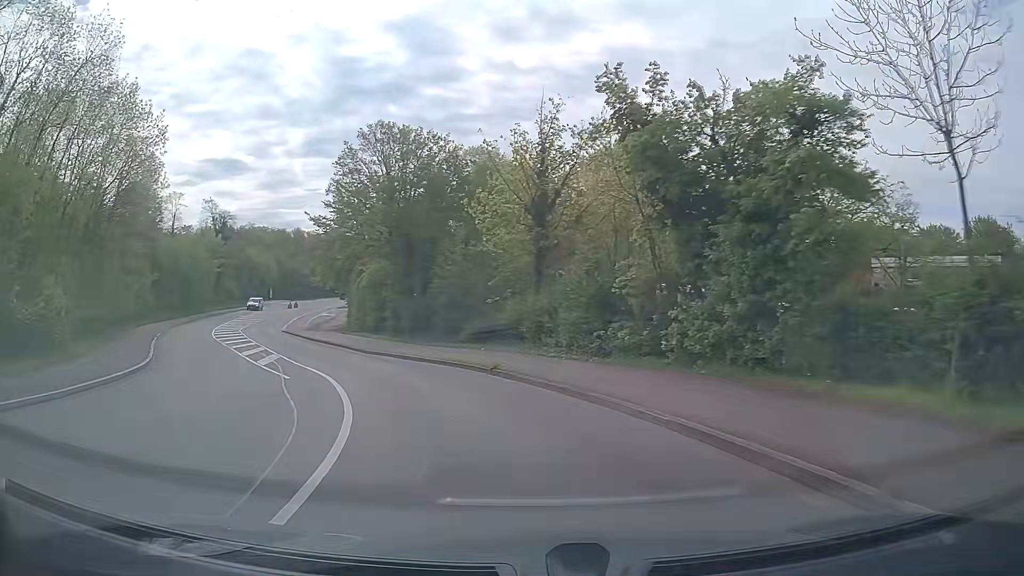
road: secondary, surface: asphalt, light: Day
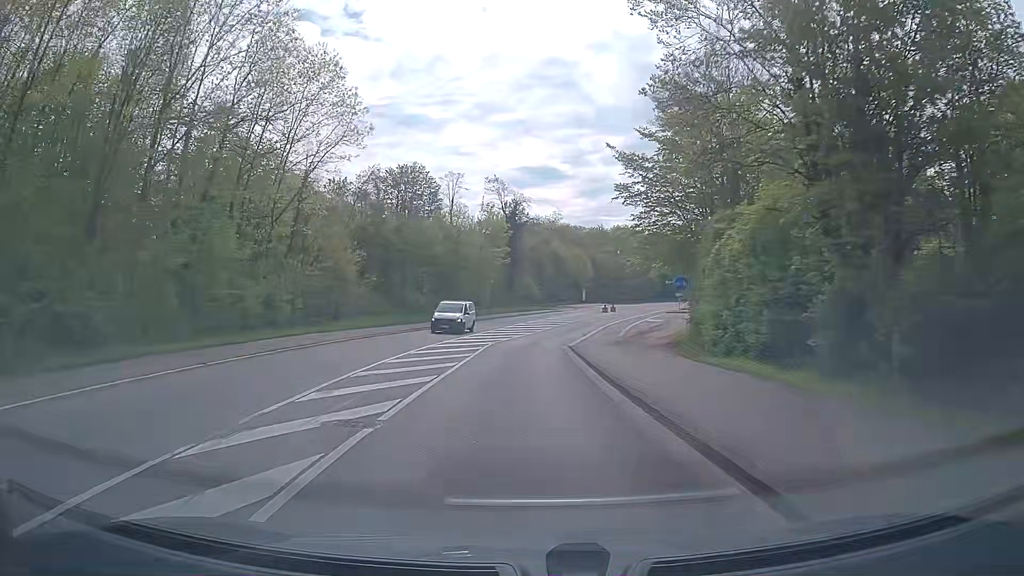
(-6.7, +23.7) m; -27°
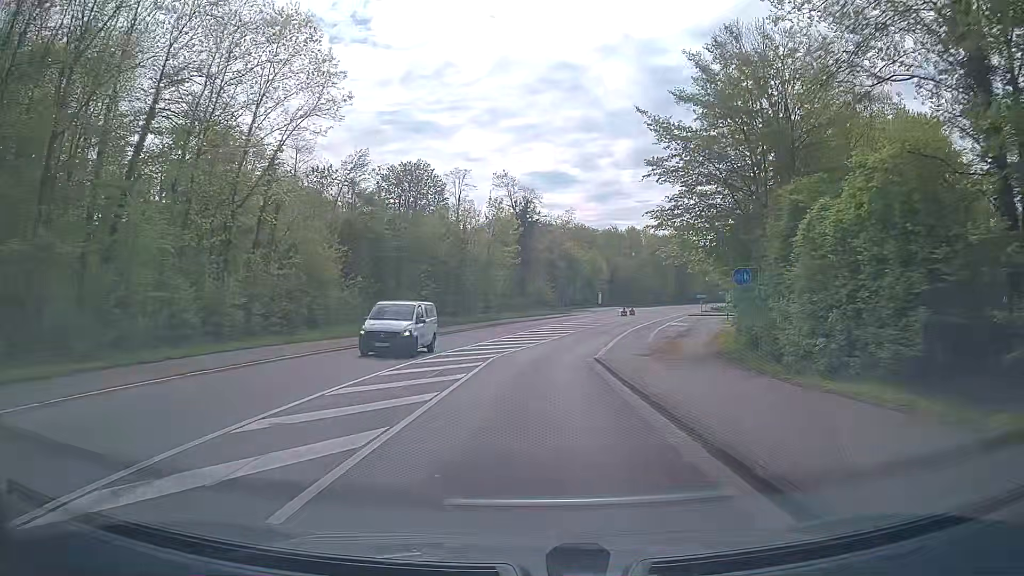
(-0.1, +6.7) m; -2°
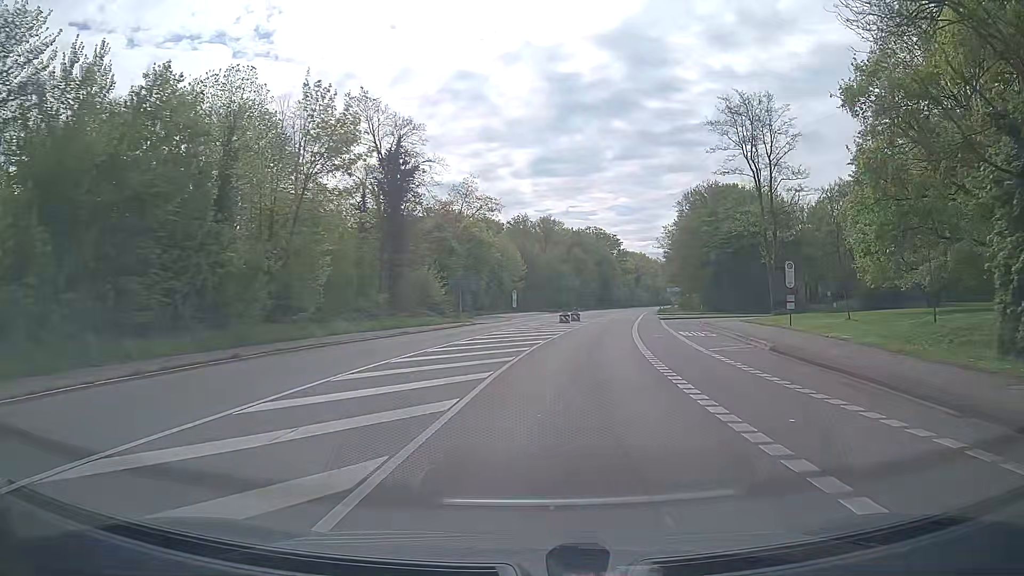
(+1.8, +36.2) m; +8°
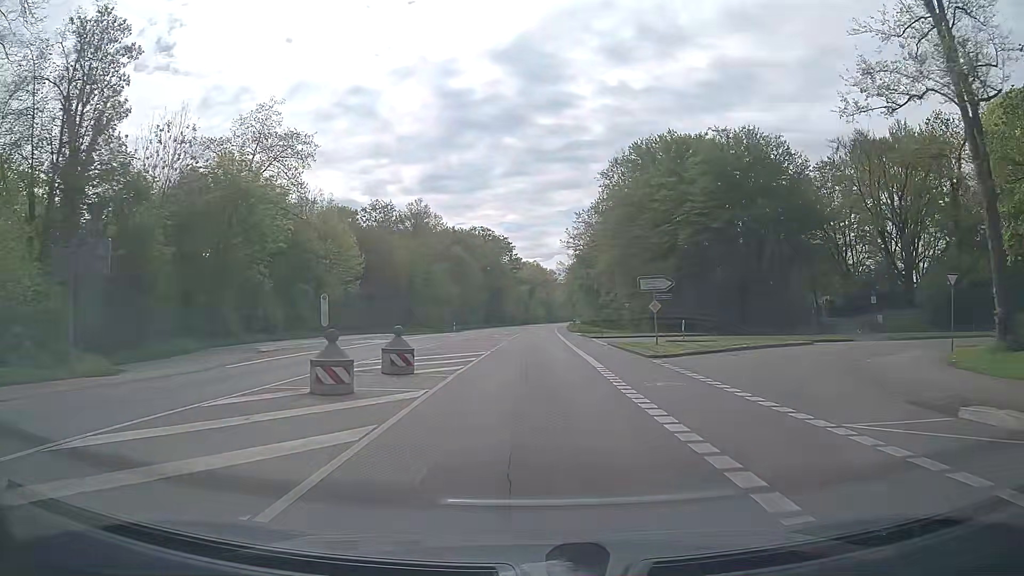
(+3.9, +38.6) m; +10°
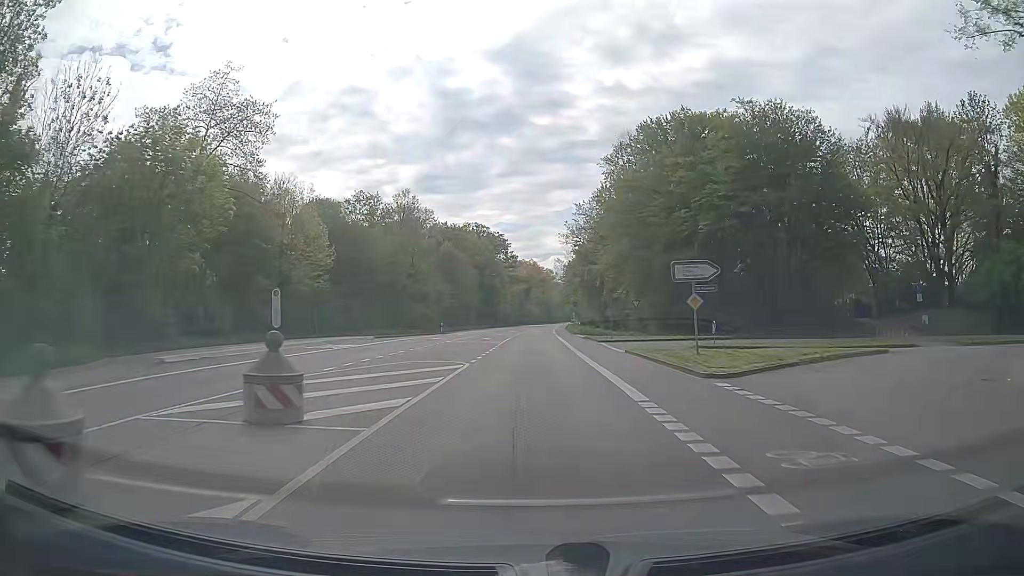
(0.0, +7.9) m; 0°
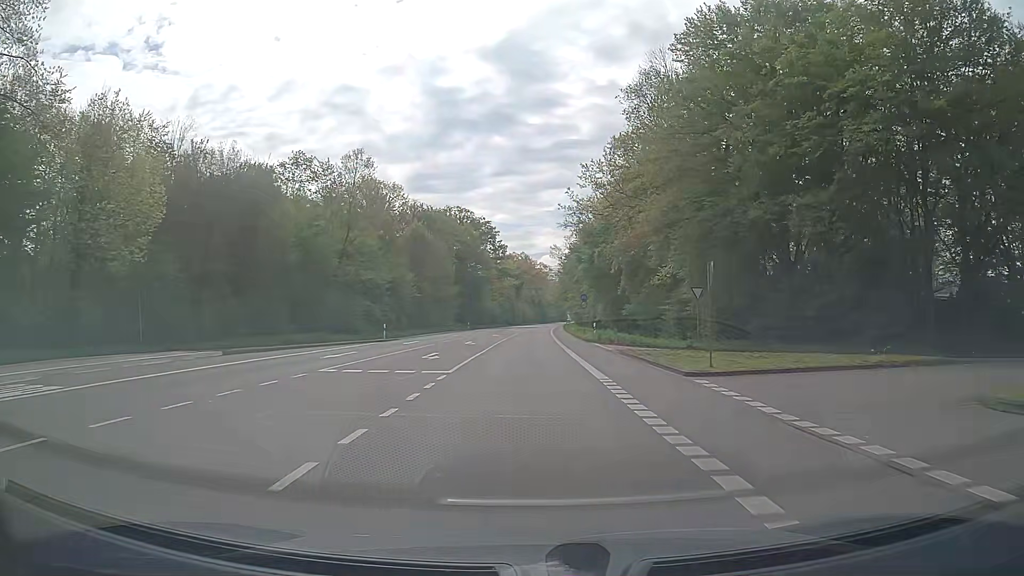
(+0.1, +24.1) m; +1°
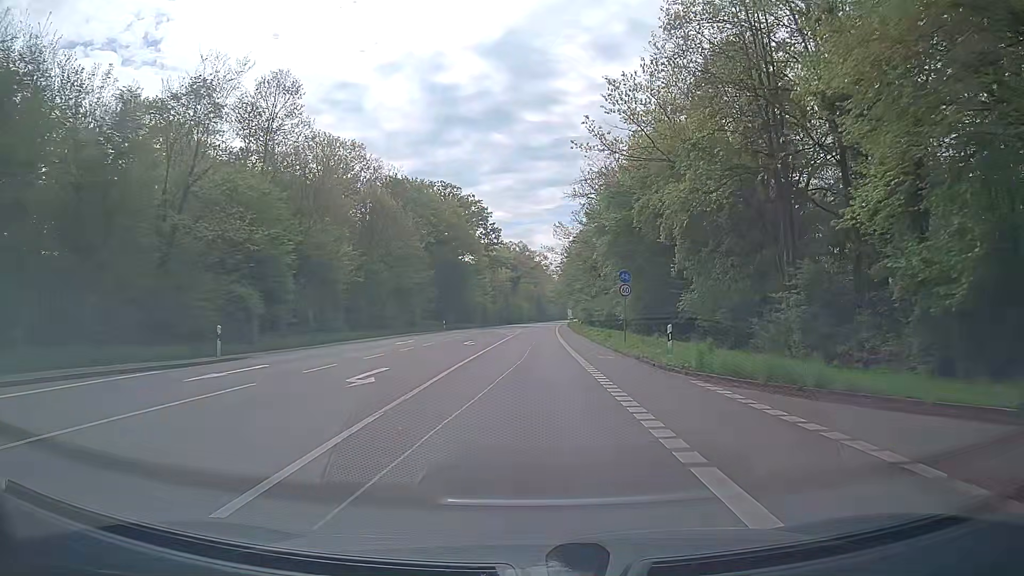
(+0.1, +25.0) m; 0°
(0, +10) (0, +20) (0, +30) (0, +40) (0, +50) (+1, +60) (+1, +70) (+1, +80) (+1, +90) (+2, +100) m
